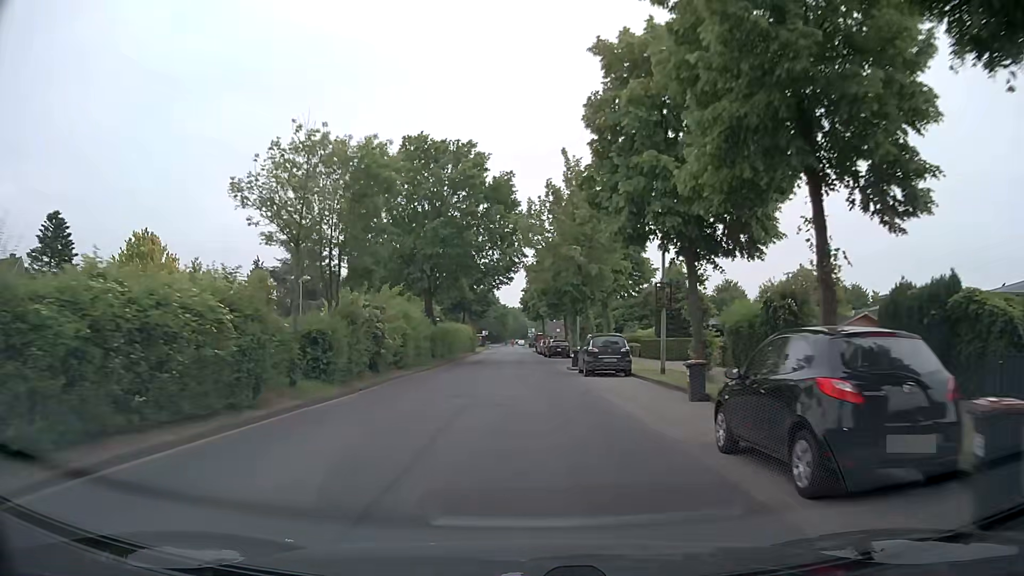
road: tertiary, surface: asphalt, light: Day
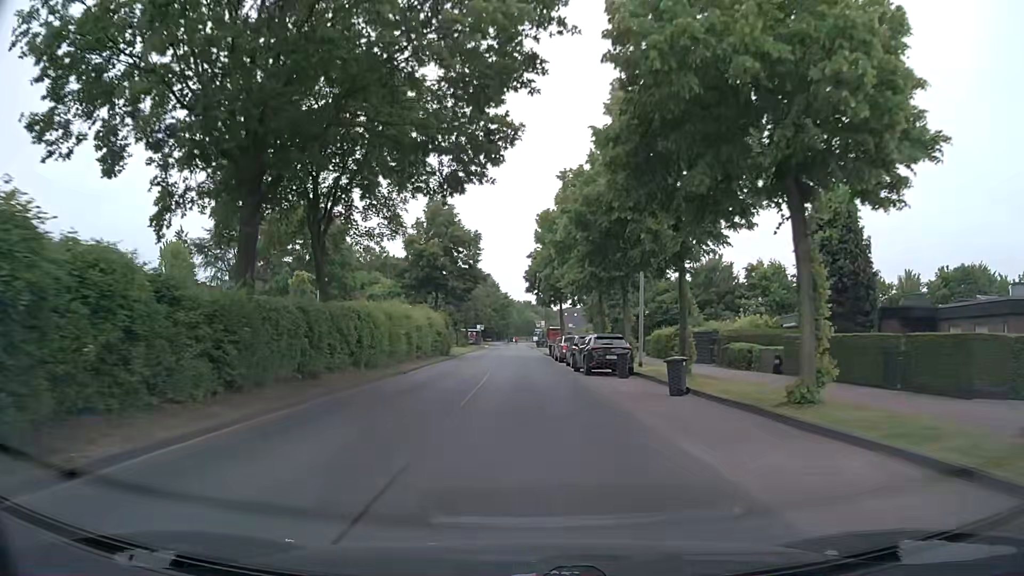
(-0.2, +30.6) m; -1°
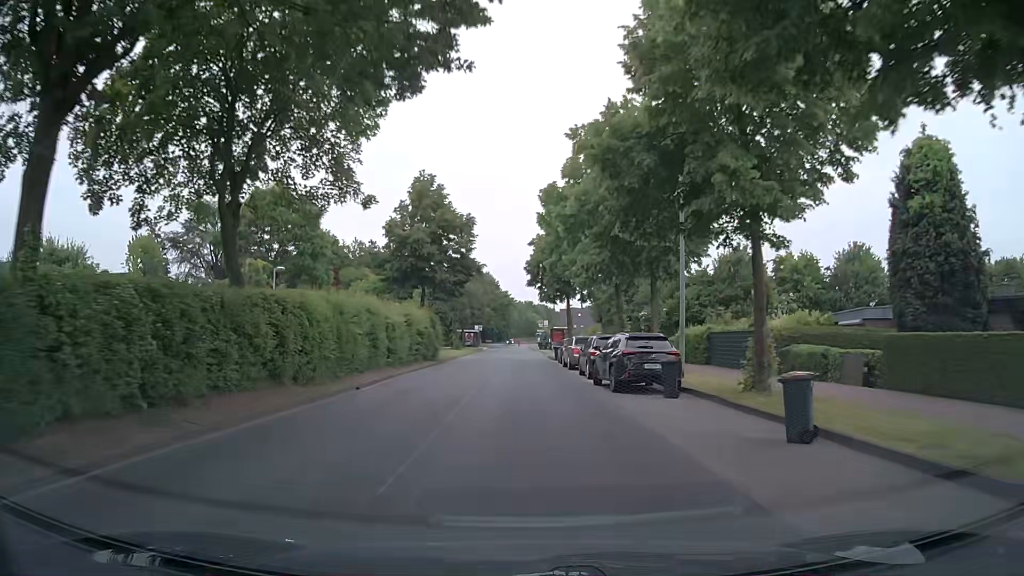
(+0.1, +7.7) m; 0°
(0, +10) (0, +20) (0, +30) (0, +40) (0, +50) (0, +60) (0, +70) (-1, +80) (-1, +90) (-1, +100) m
